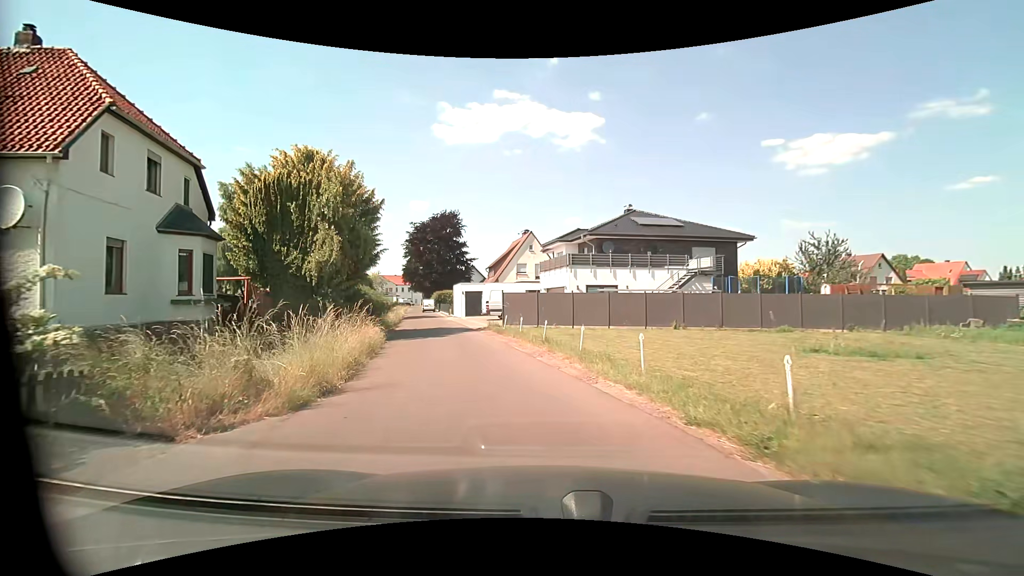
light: Day
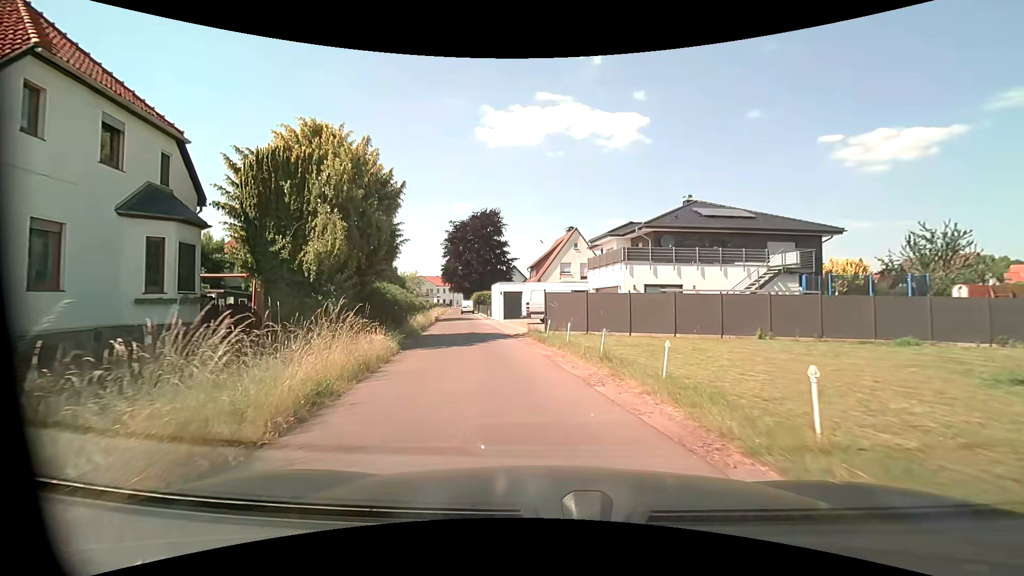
(-0.3, +4.1) m; -6°
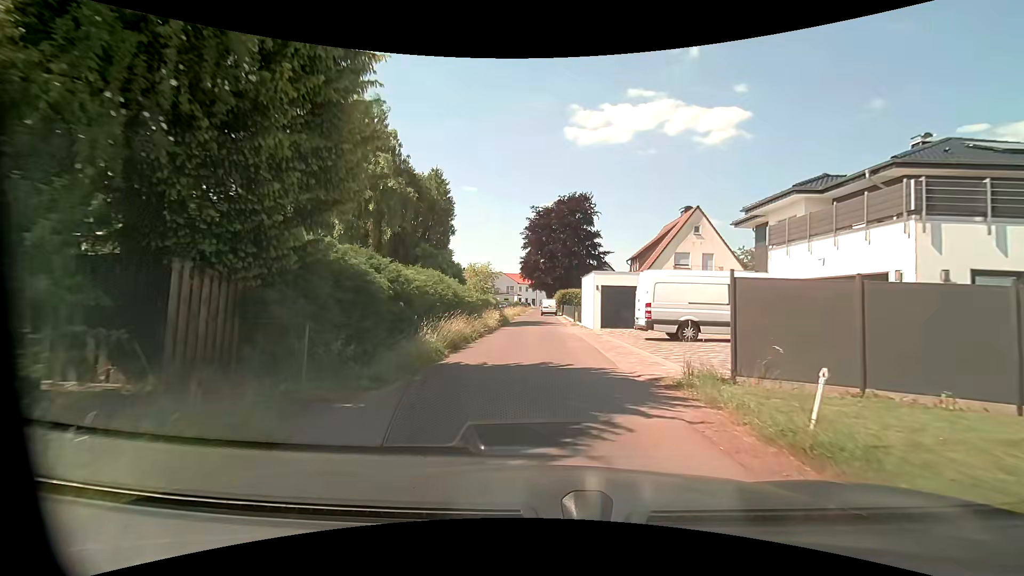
(-1.4, +13.2) m; -9°
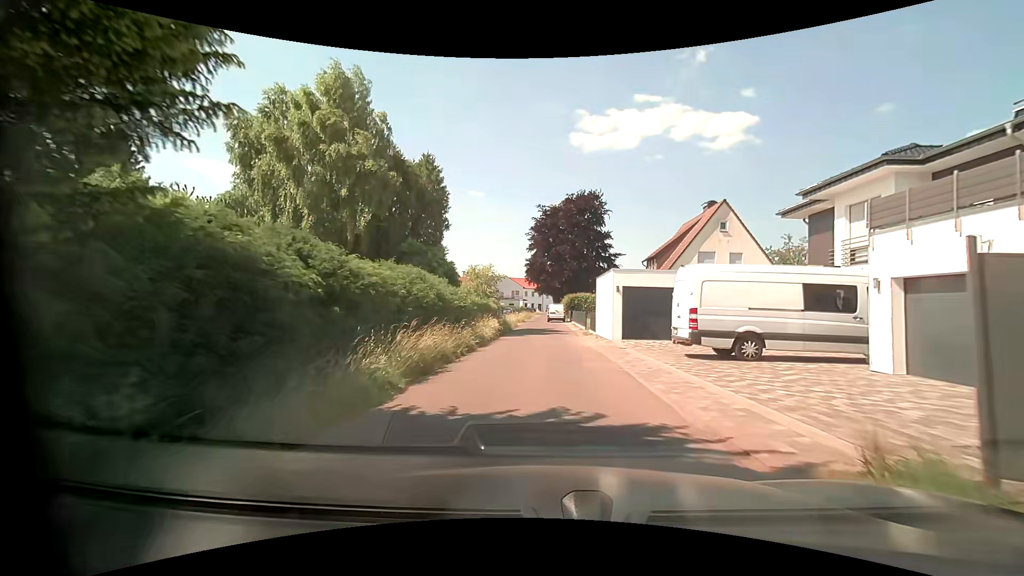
(-0.1, +4.7) m; -1°
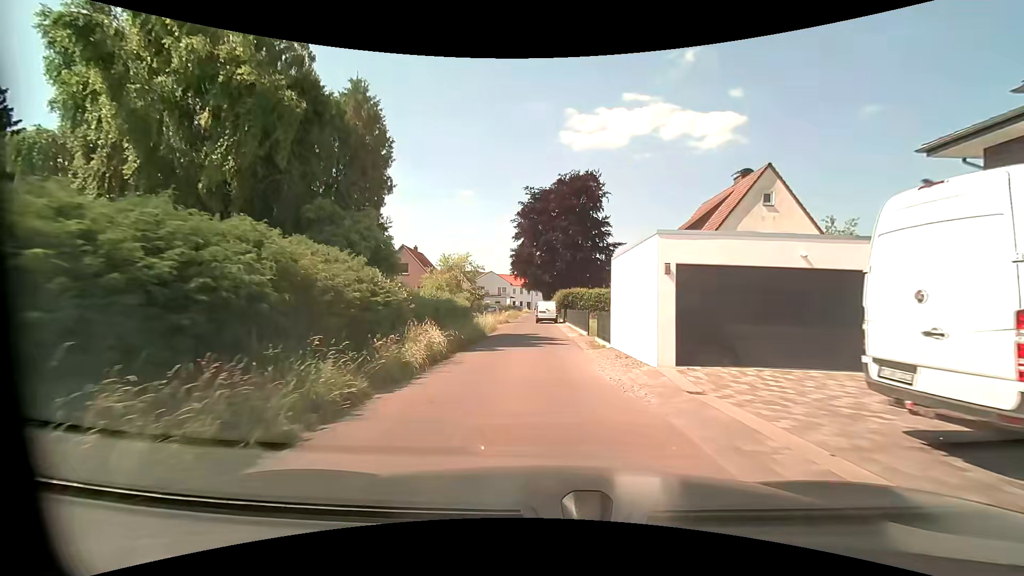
(+0.1, +9.8) m; +1°
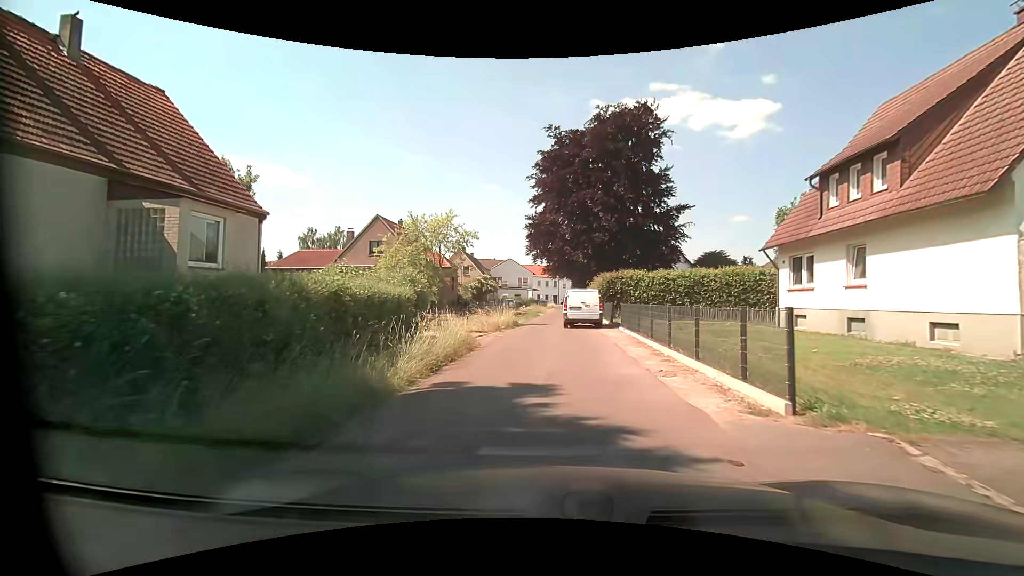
(-0.2, +18.2) m; -4°
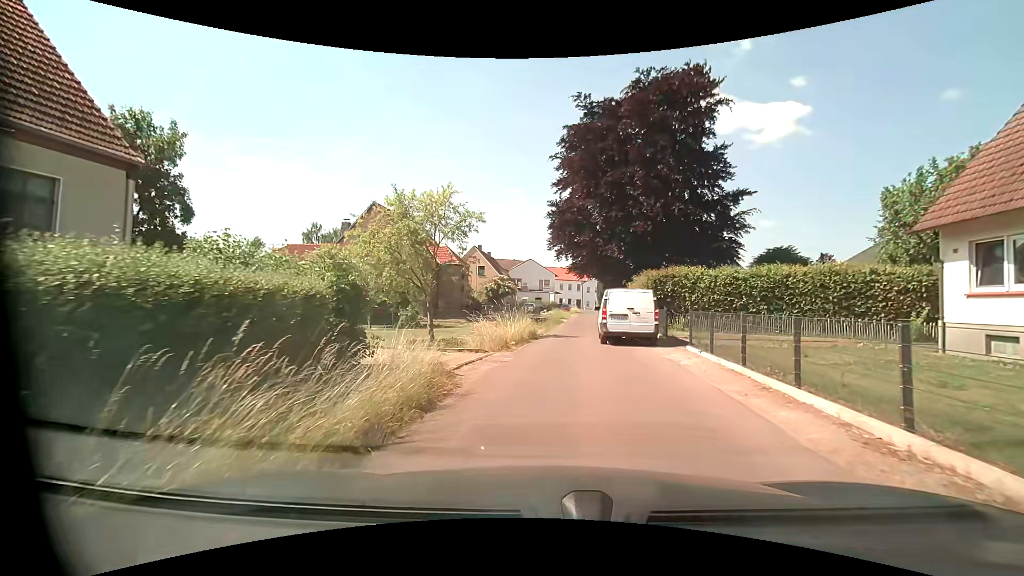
(-0.1, +7.0) m; -2°
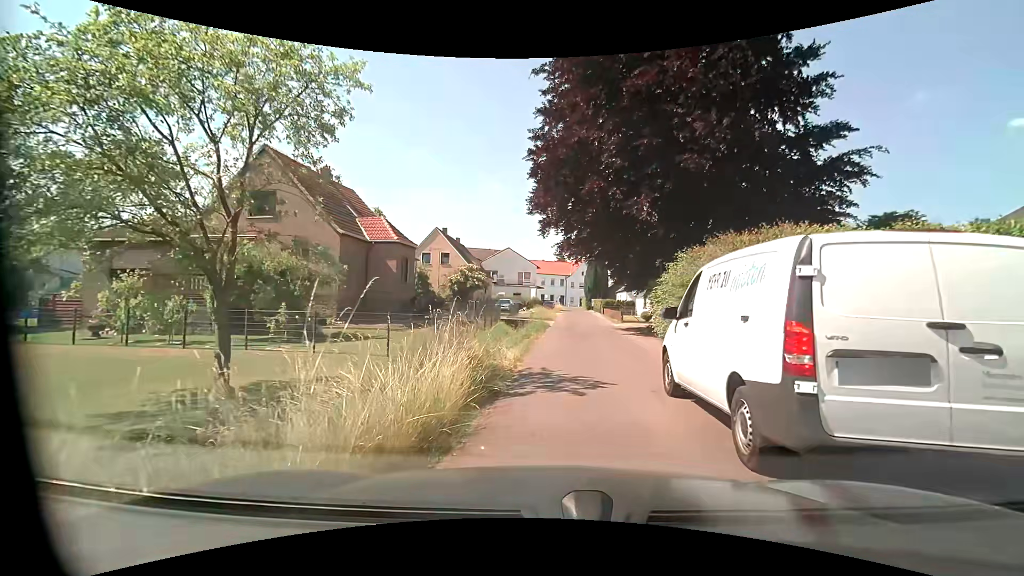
(+0.1, +12.9) m; +2°
(0, +10) (+1, +20) (+2, +30) (+3, +40) (+4, +50) (+4, +60) (+4, +70) (+5, +80) (+5, +90) (+5, +100) m
